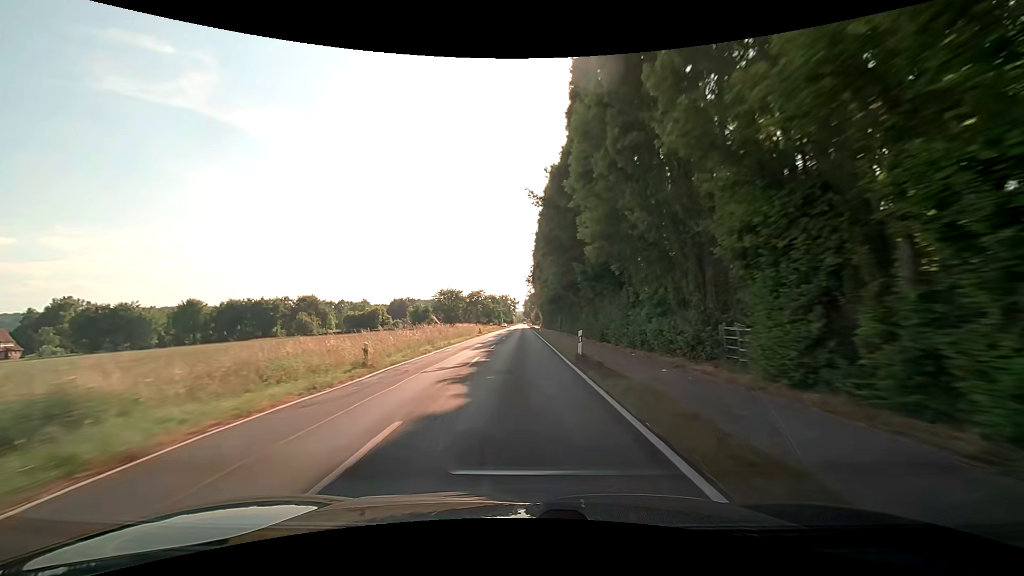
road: secondary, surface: asphalt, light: Day
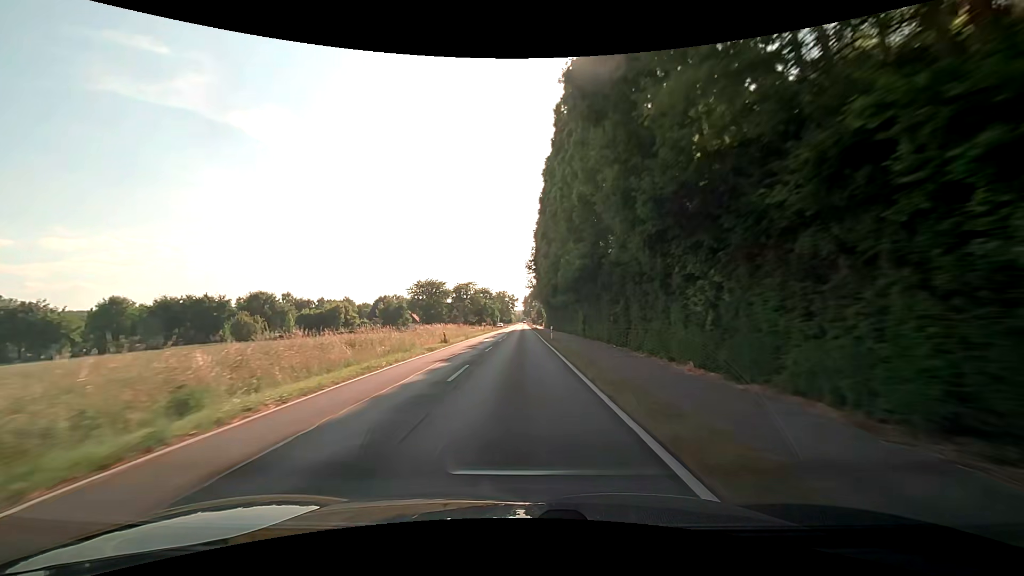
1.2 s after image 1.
(-0.1, +27.5) m; 0°
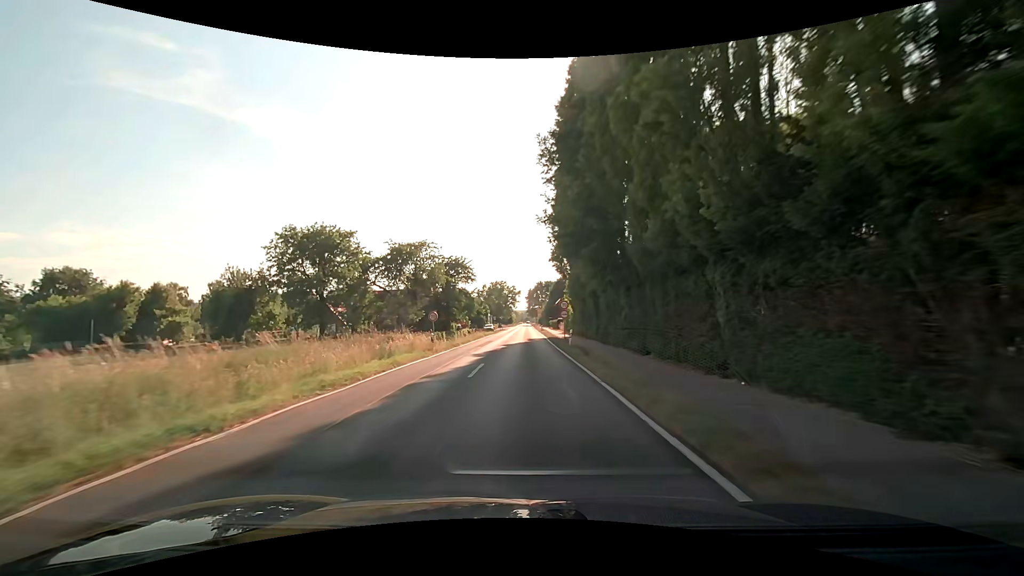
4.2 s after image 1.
(-0.4, +57.9) m; 0°
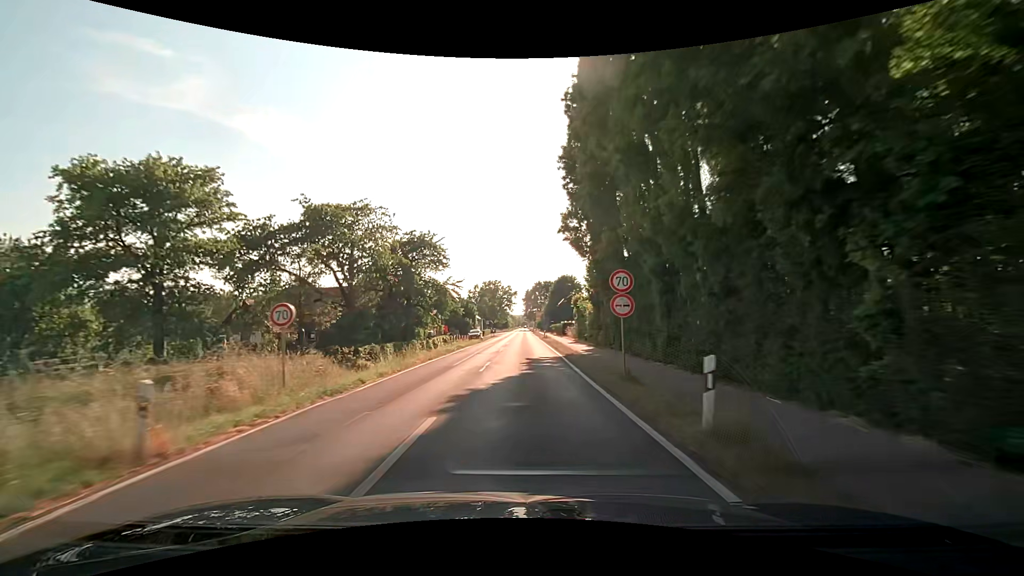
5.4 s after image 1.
(0.0, +20.6) m; 0°
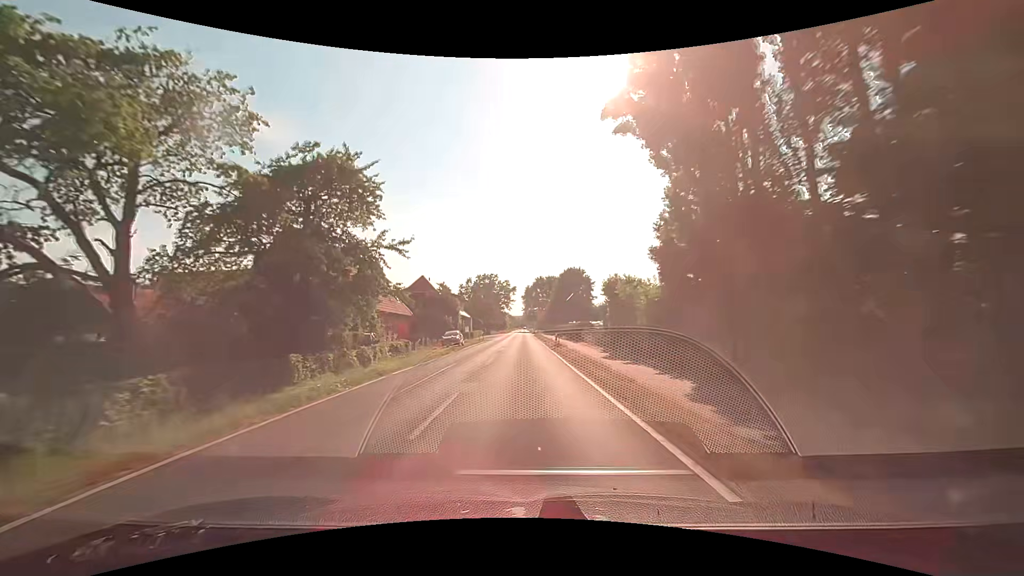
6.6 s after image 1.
(0.0, +21.3) m; 0°
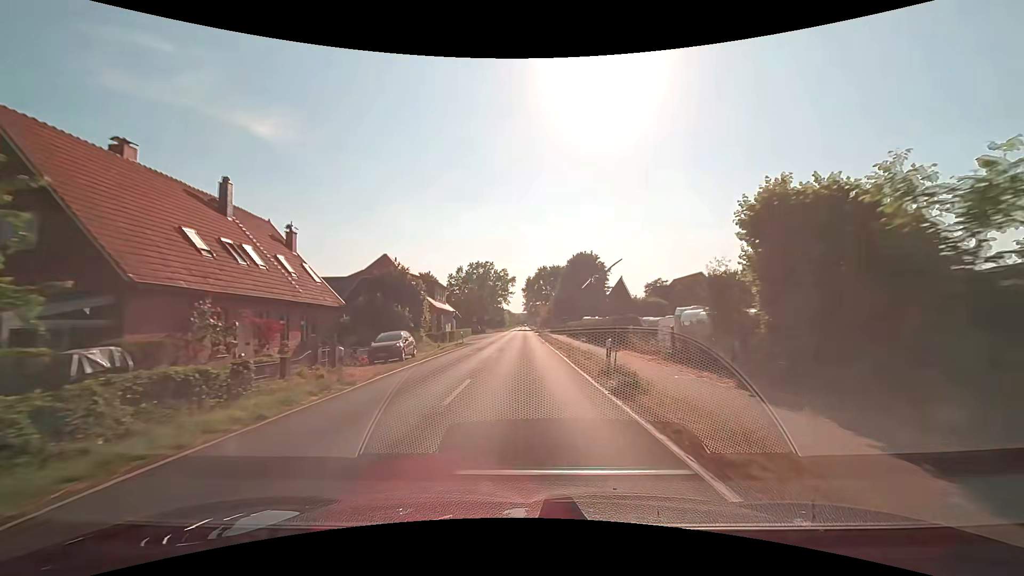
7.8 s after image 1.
(+0.1, +21.7) m; 0°
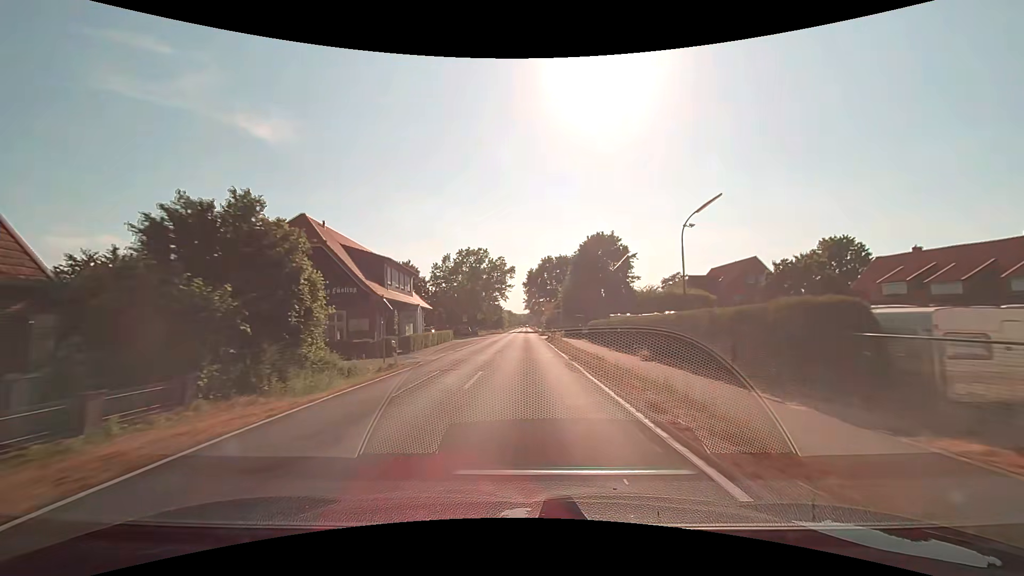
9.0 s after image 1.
(0.0, +21.9) m; 0°
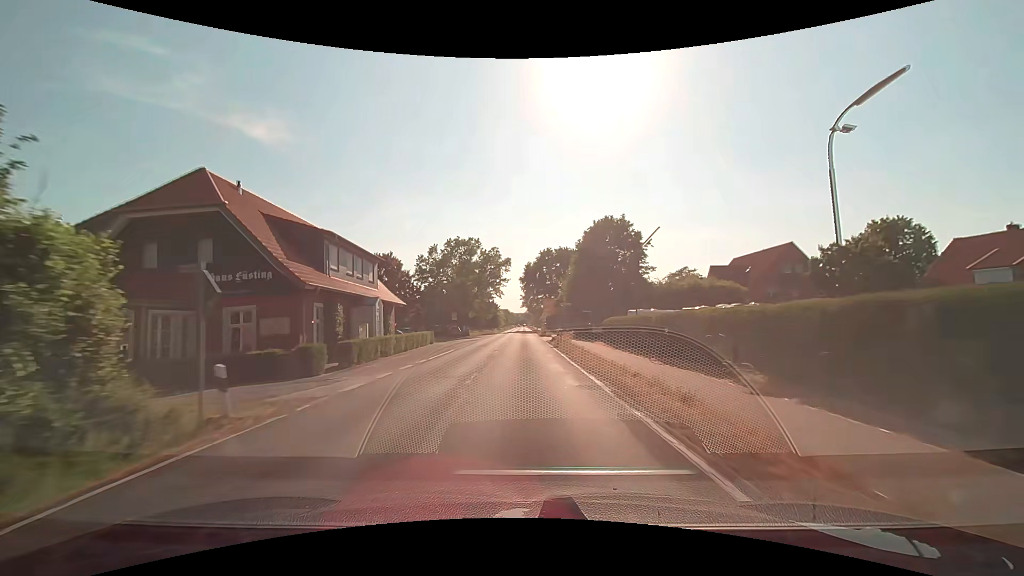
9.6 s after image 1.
(0.0, +10.9) m; 0°
(0, +10) (0, +20) (0, +30) (0, +40) (0, +50) (0, +60) (0, +70) (0, +80) (0, +90) (0, +100) m
